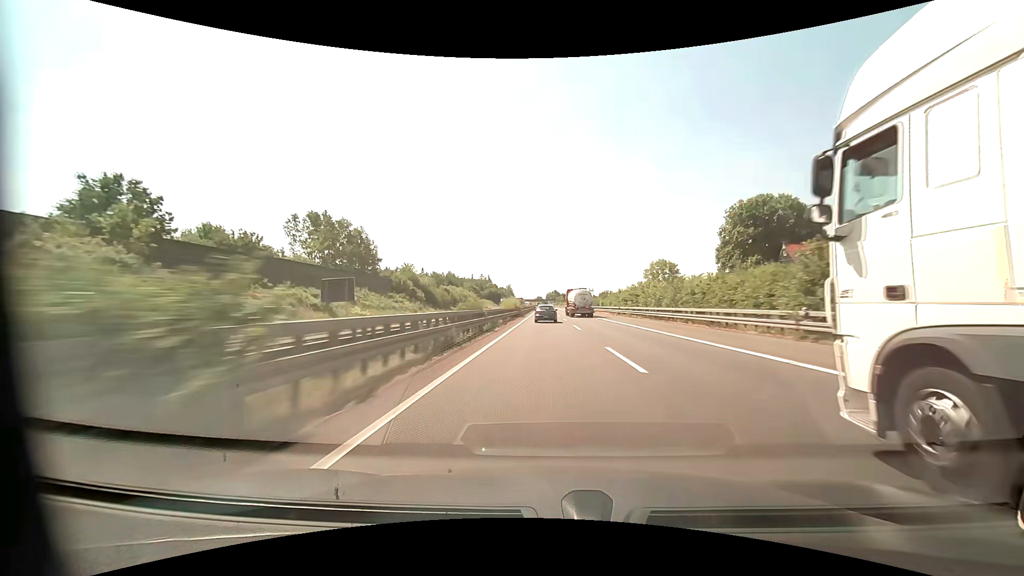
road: motorway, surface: asphalt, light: Day
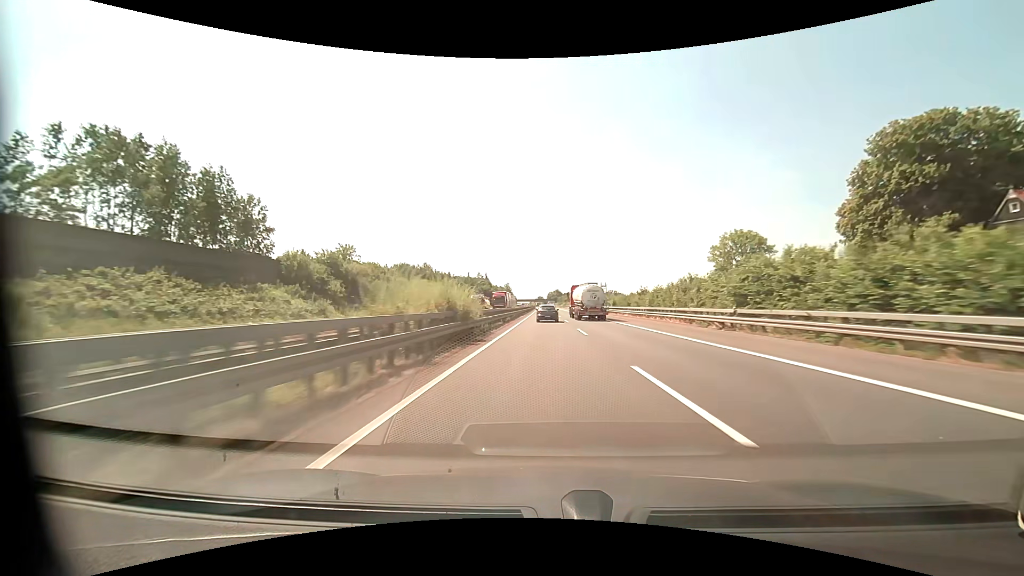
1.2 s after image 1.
(0.0, +41.0) m; 0°
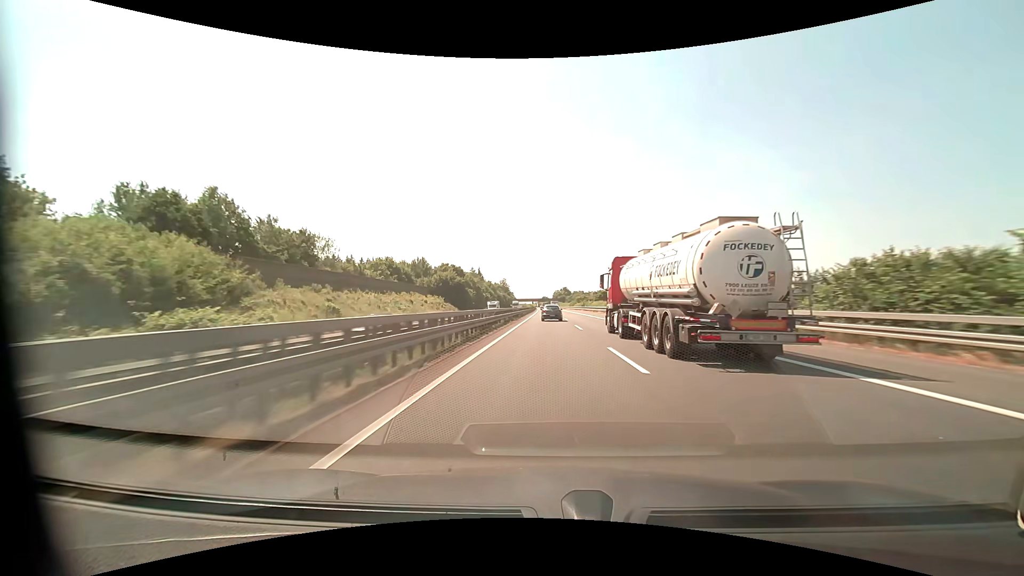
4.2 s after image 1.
(-0.6, +103.1) m; -1°
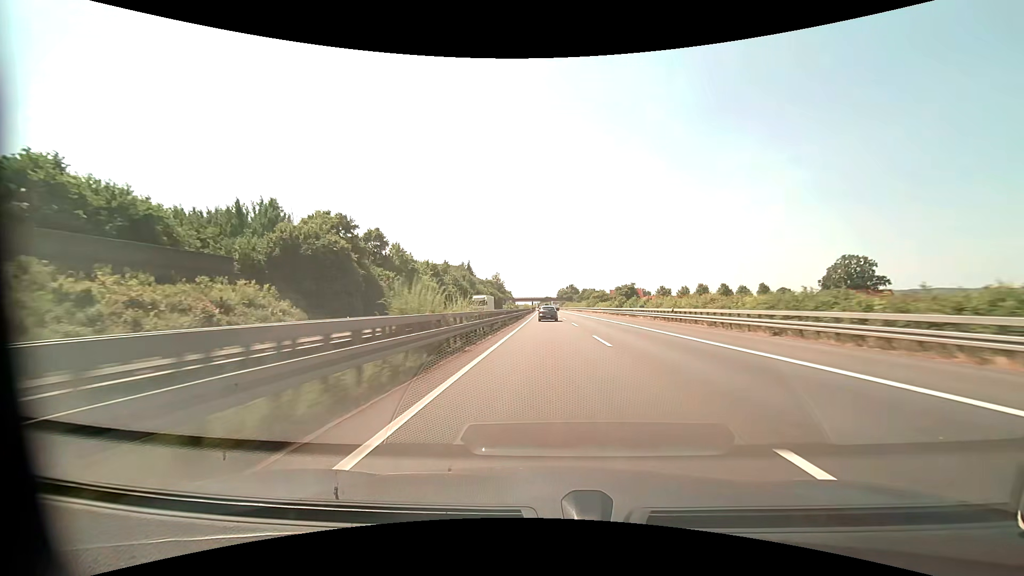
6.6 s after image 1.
(-0.2, +83.0) m; 0°
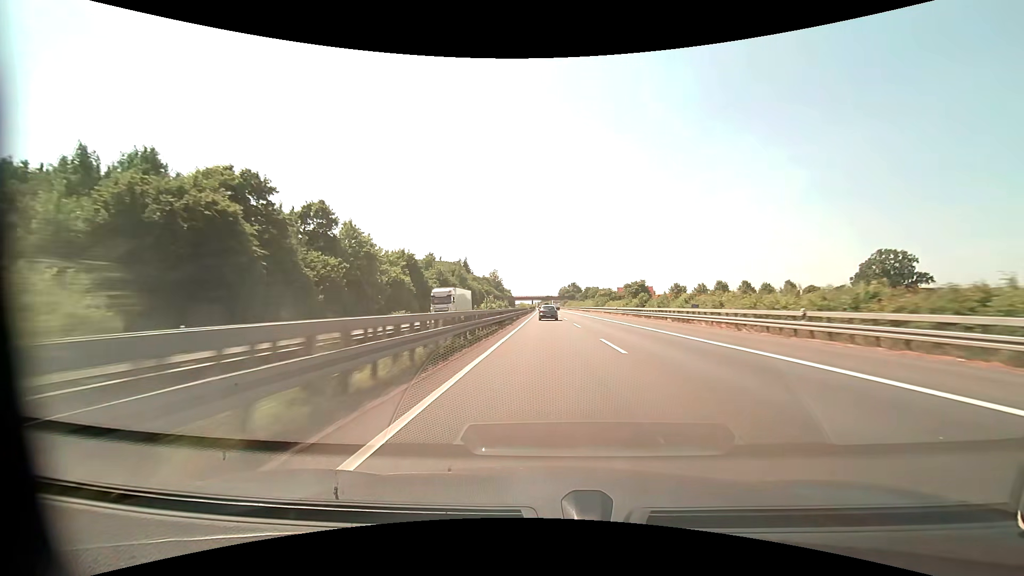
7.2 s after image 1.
(0.0, +20.8) m; 0°
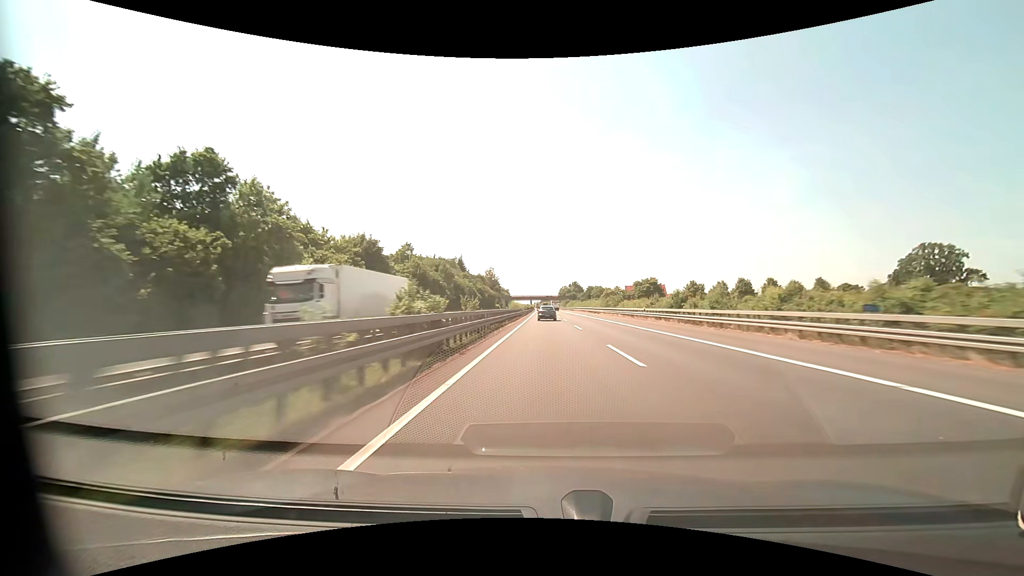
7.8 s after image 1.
(0.0, +20.8) m; 0°
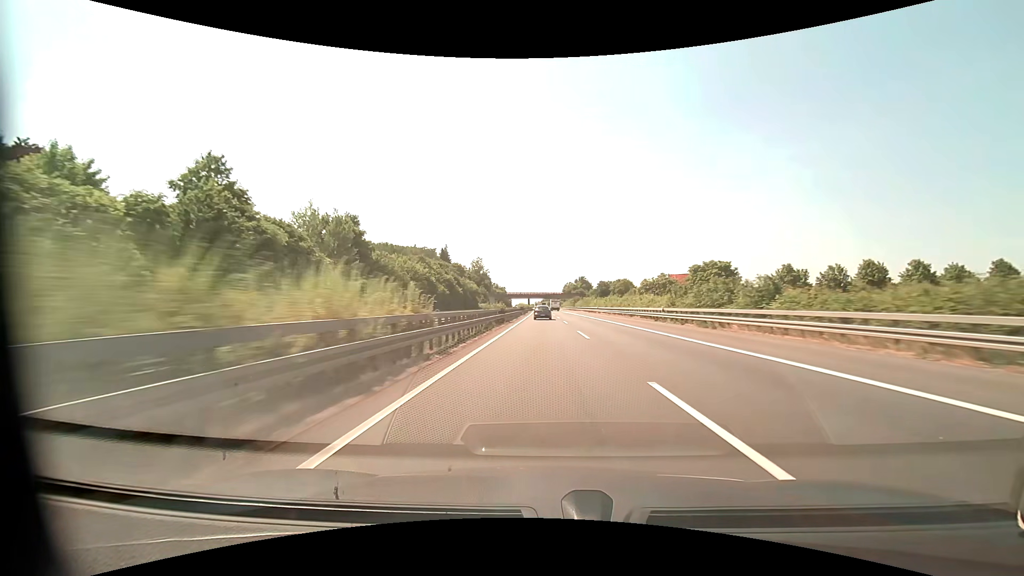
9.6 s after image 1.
(+0.1, +62.4) m; 0°
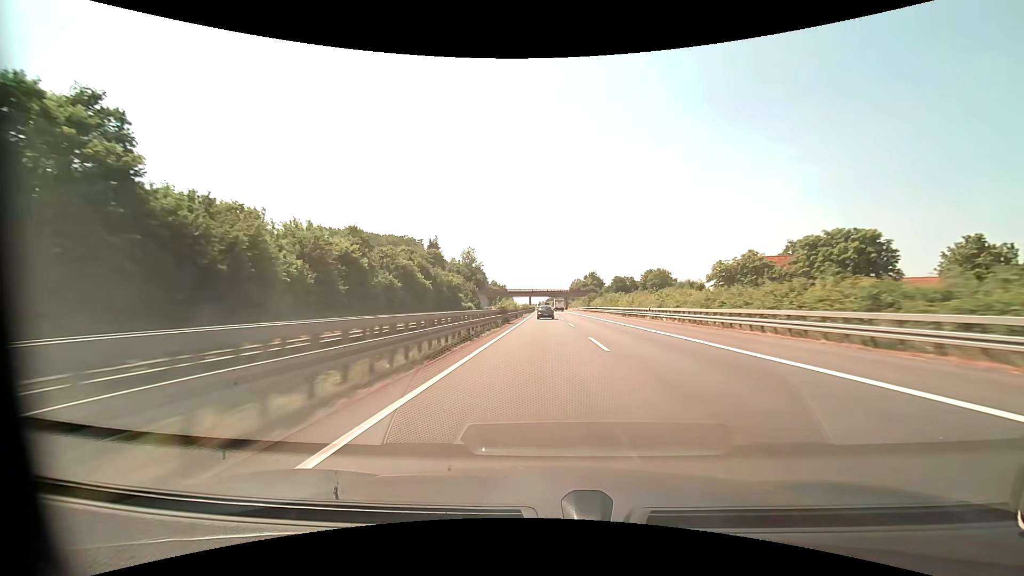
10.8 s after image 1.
(-0.2, +41.6) m; -1°
(0, +10) (0, +20) (0, +30) (0, +40) (0, +50) (0, +60) (0, +70) (0, +80) (0, +90) (0, +100) m
